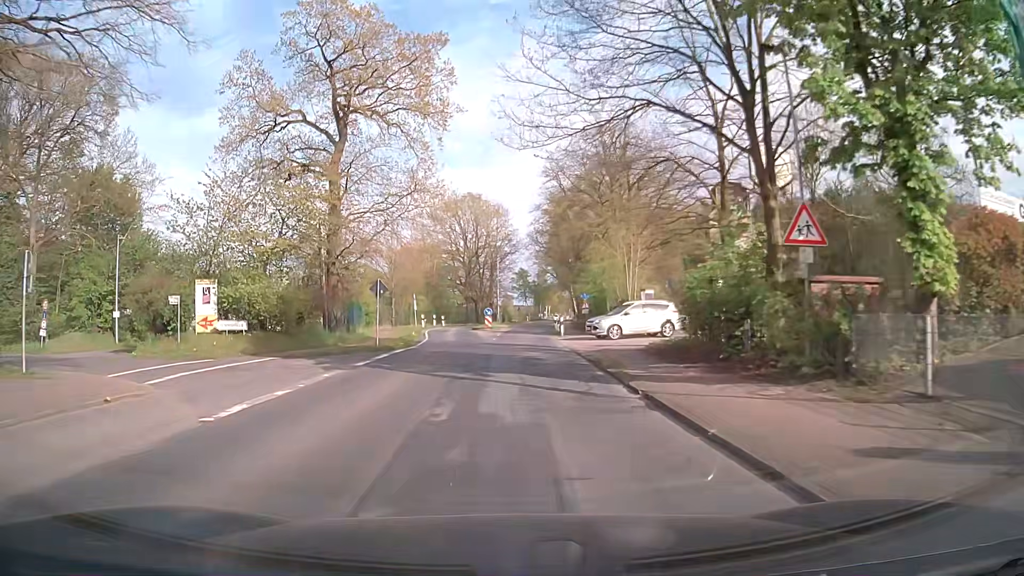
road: secondary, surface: asphalt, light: Day
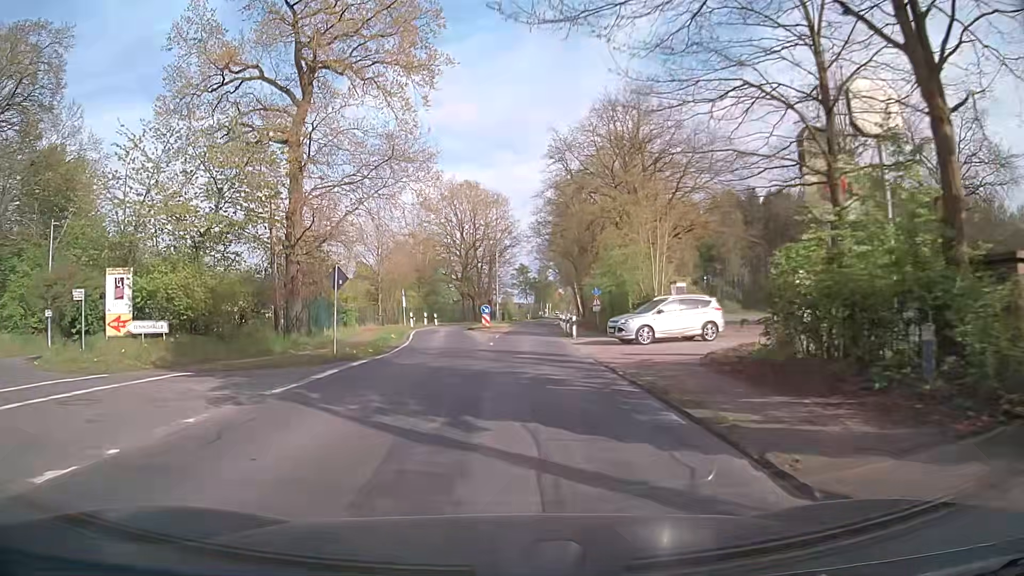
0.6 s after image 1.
(0.0, +6.7) m; 0°
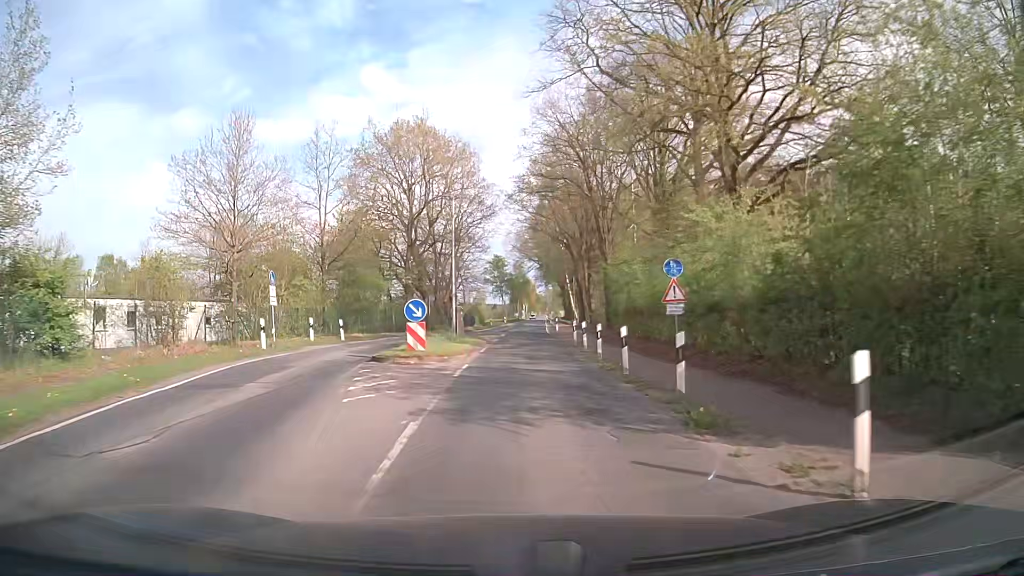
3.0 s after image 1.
(+0.3, +26.9) m; +2°
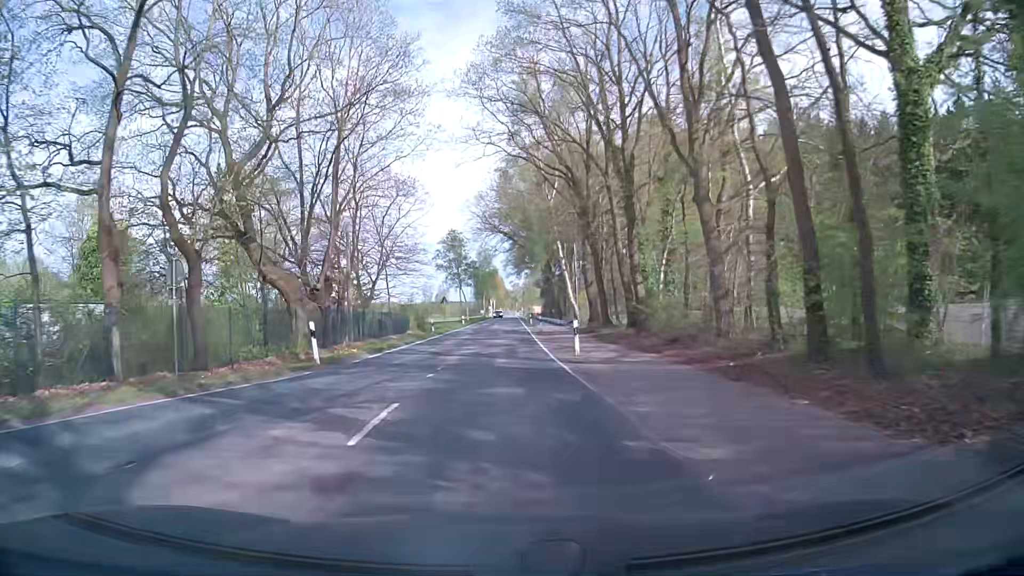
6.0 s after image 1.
(+1.2, +34.4) m; +3°
(0, +10) (0, +20) (0, +30) (0, +40) (0, +50) (0, +60) (0, +70) (0, +80) (0, +90) (0, +100) m
